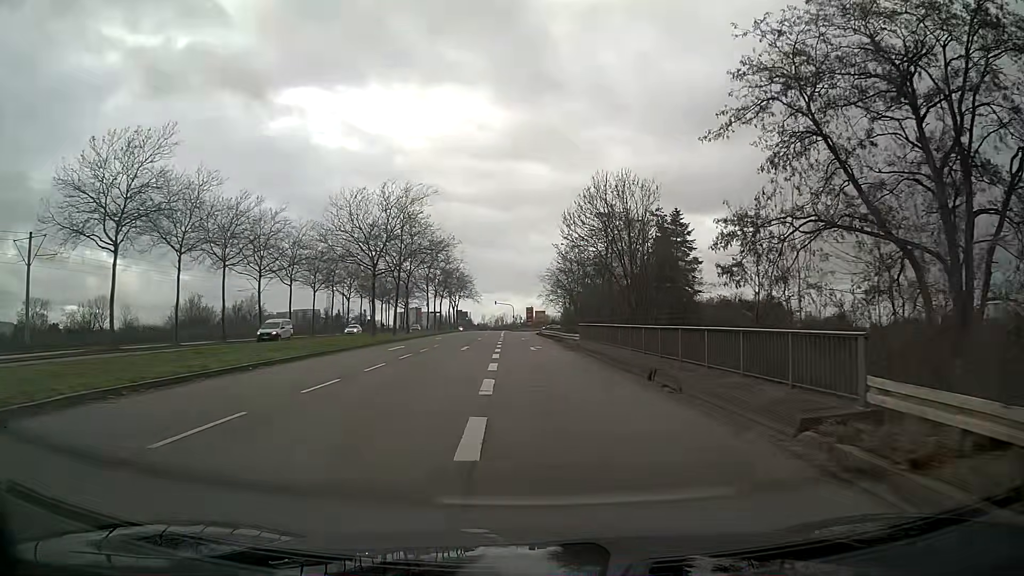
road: secondary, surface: asphalt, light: Day
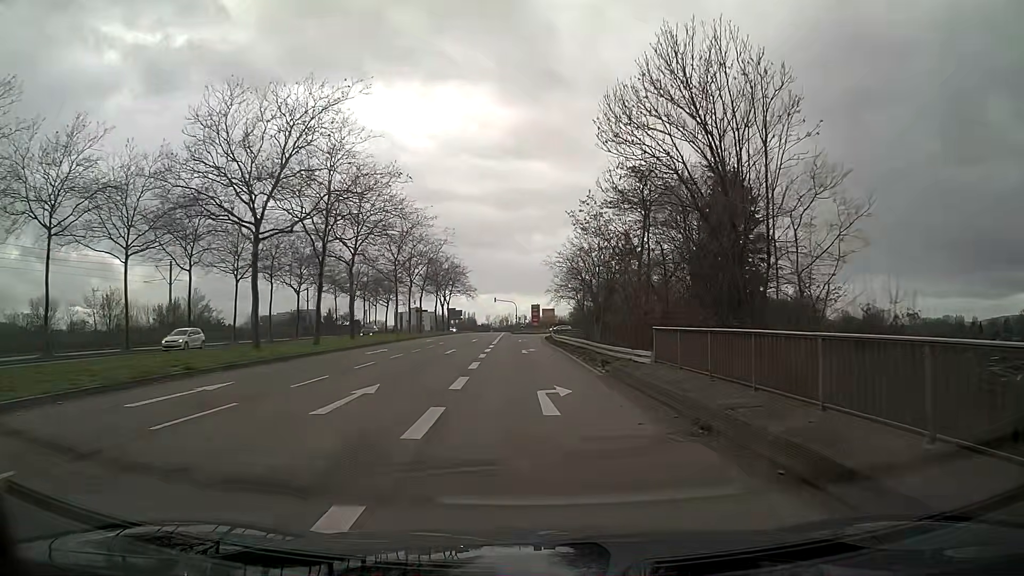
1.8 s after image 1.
(-0.1, +22.8) m; -1°
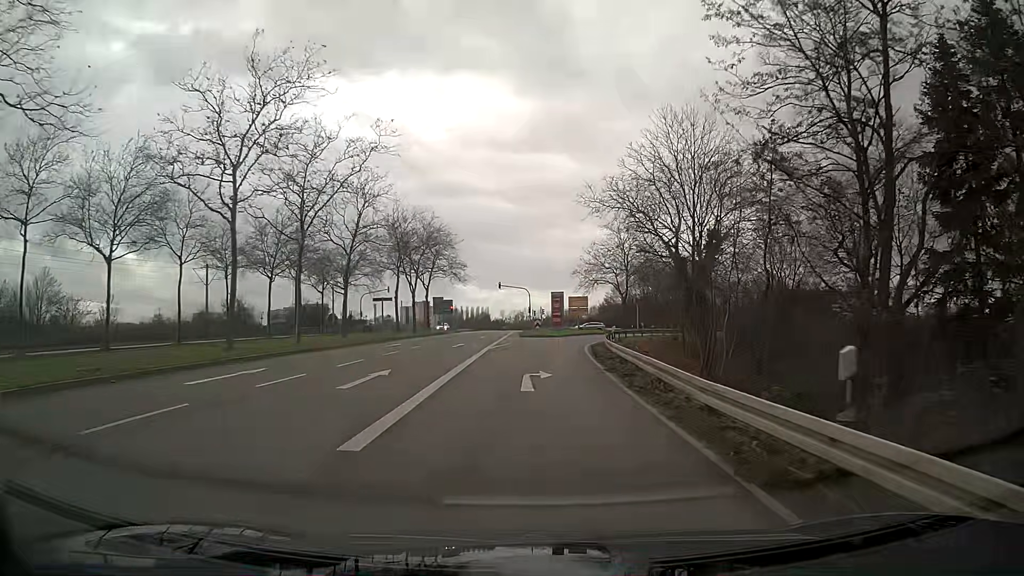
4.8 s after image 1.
(-0.5, +37.3) m; -1°
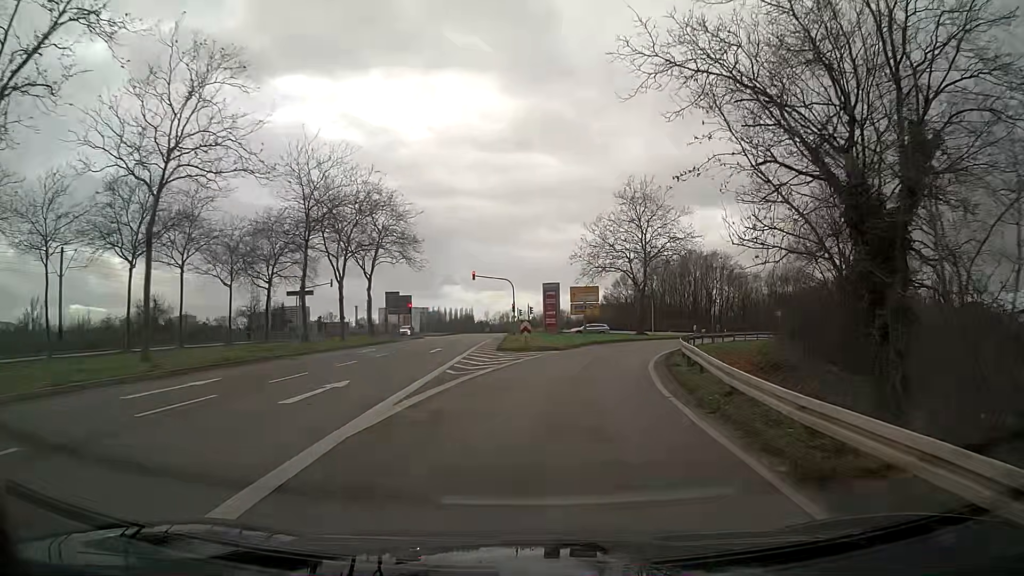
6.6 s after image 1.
(+0.2, +21.9) m; +3°
